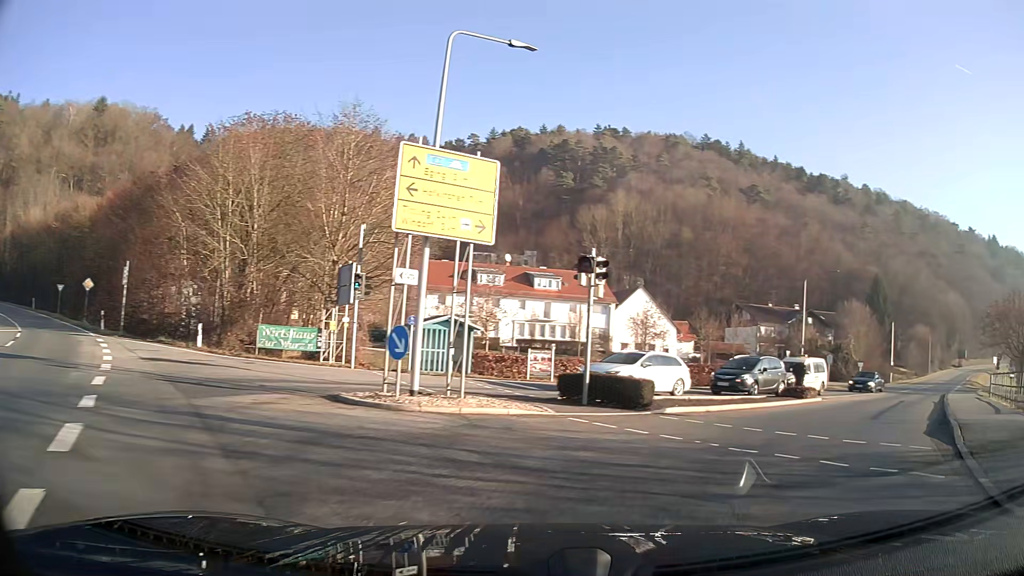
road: secondary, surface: asphalt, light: Day
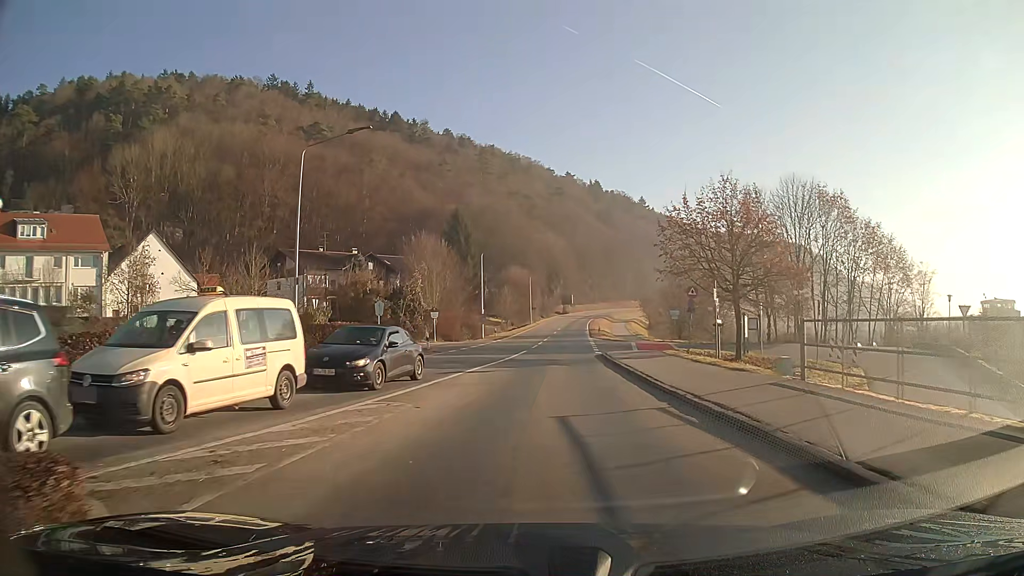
(+9.3, +21.9) m; +30°
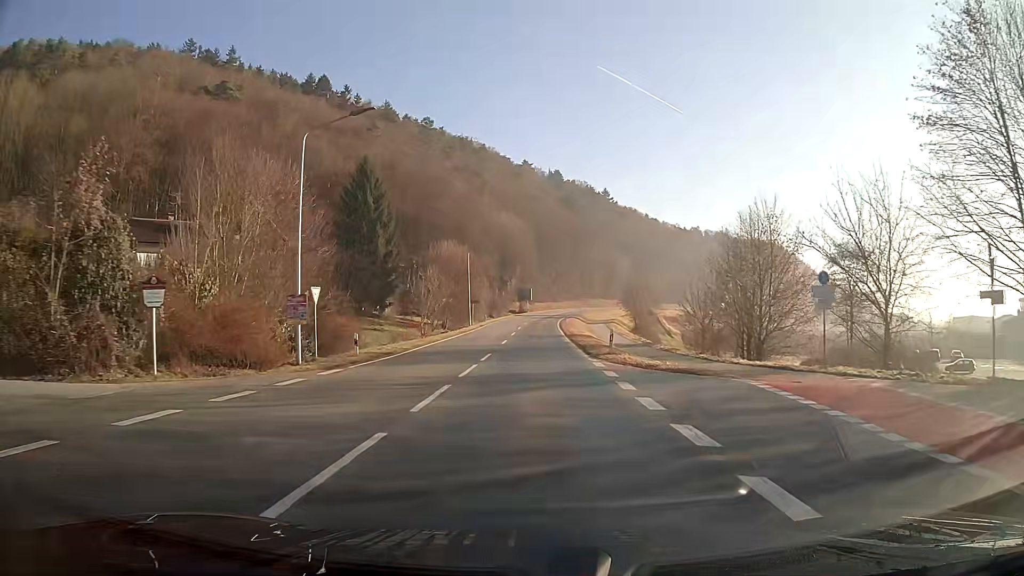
(+1.3, +36.2) m; +3°
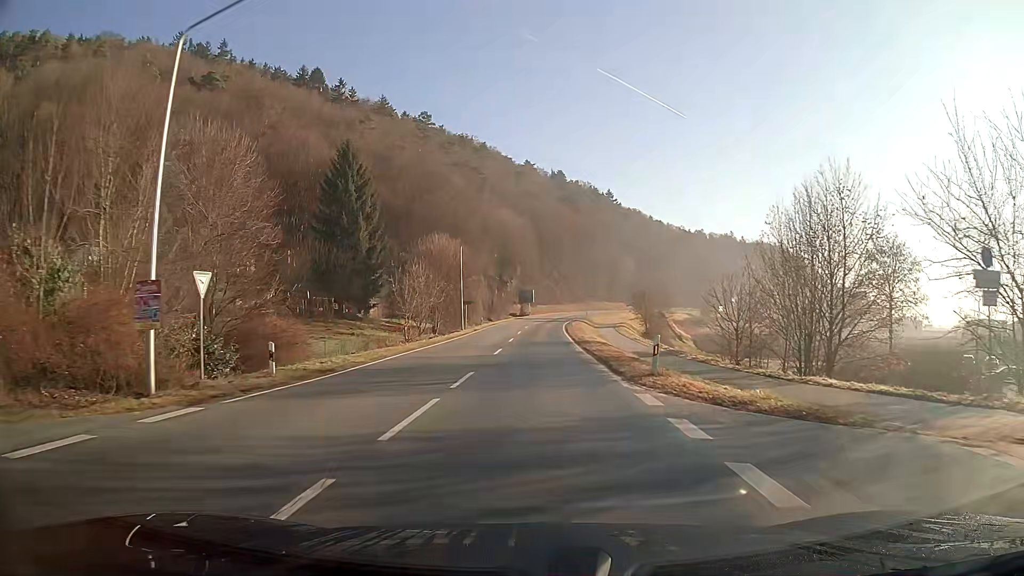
(0.0, +8.5) m; 0°
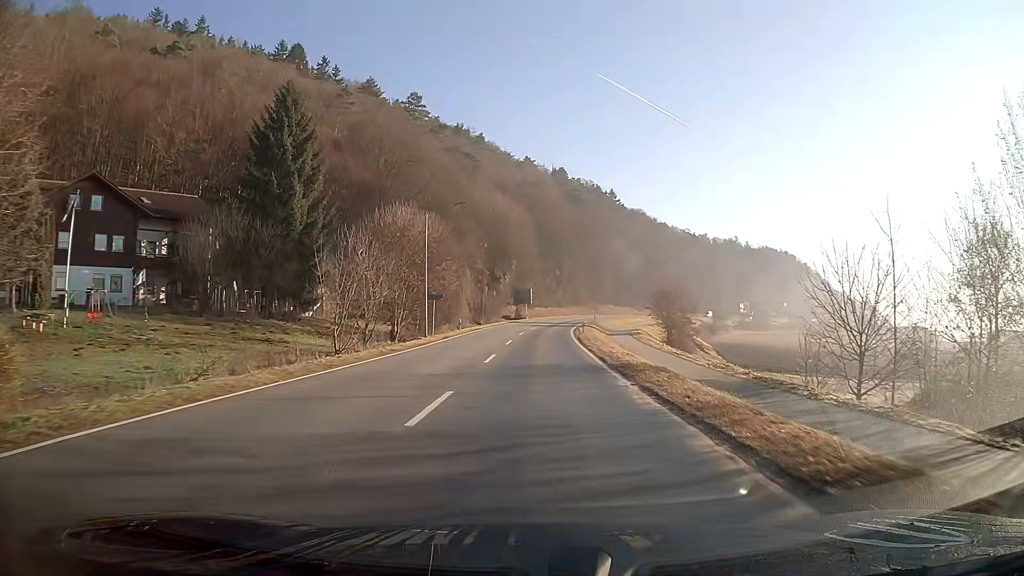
(+0.1, +17.9) m; 0°
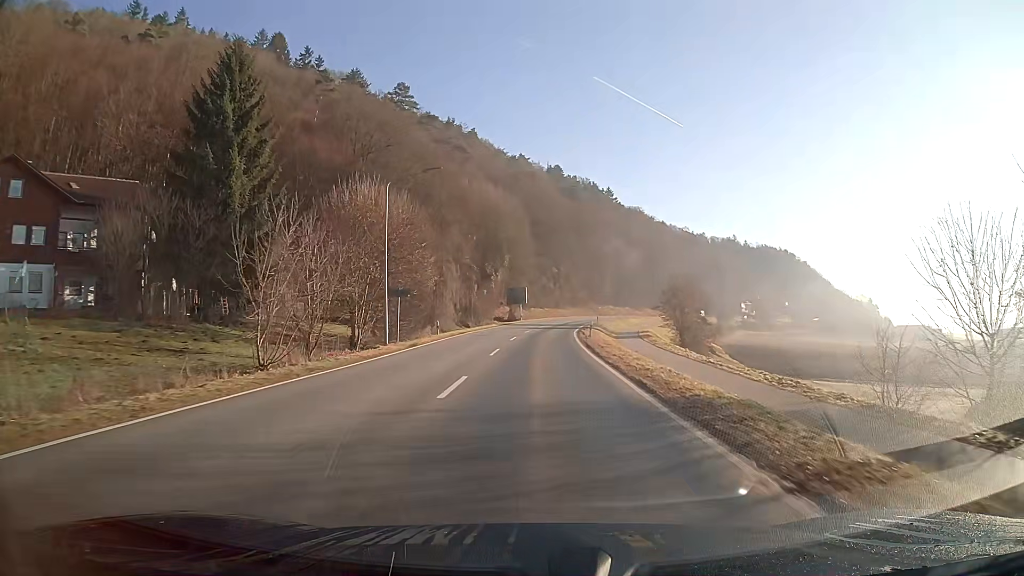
(0.0, +9.3) m; 0°
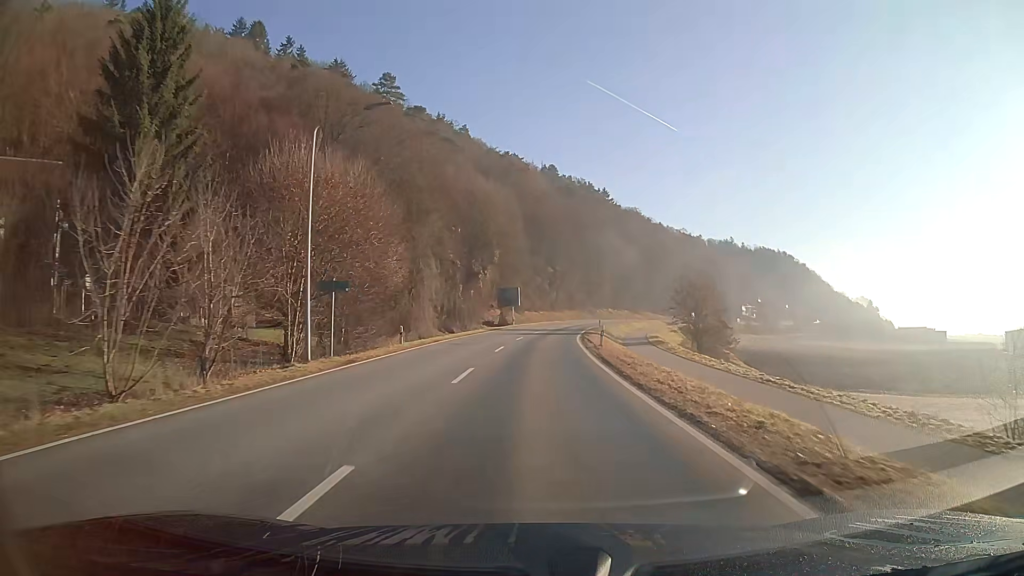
(0.0, +9.5) m; 0°
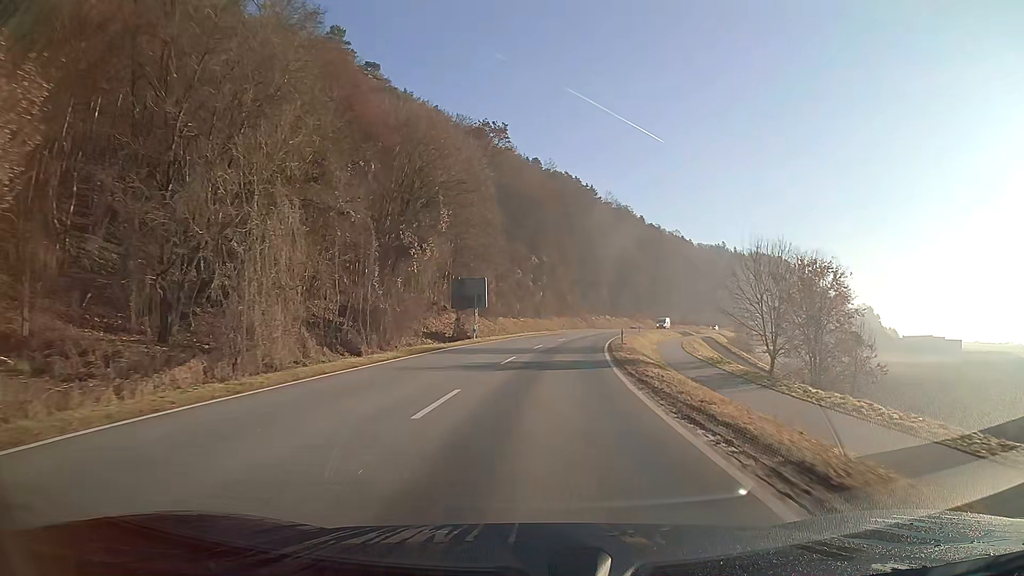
(+0.4, +29.6) m; +2°
